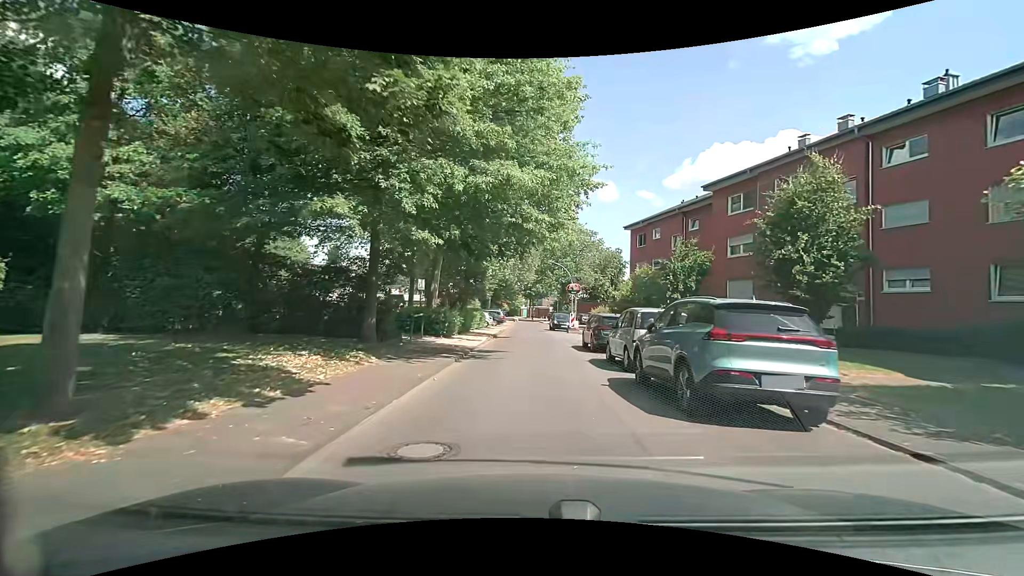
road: residential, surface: paved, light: Day
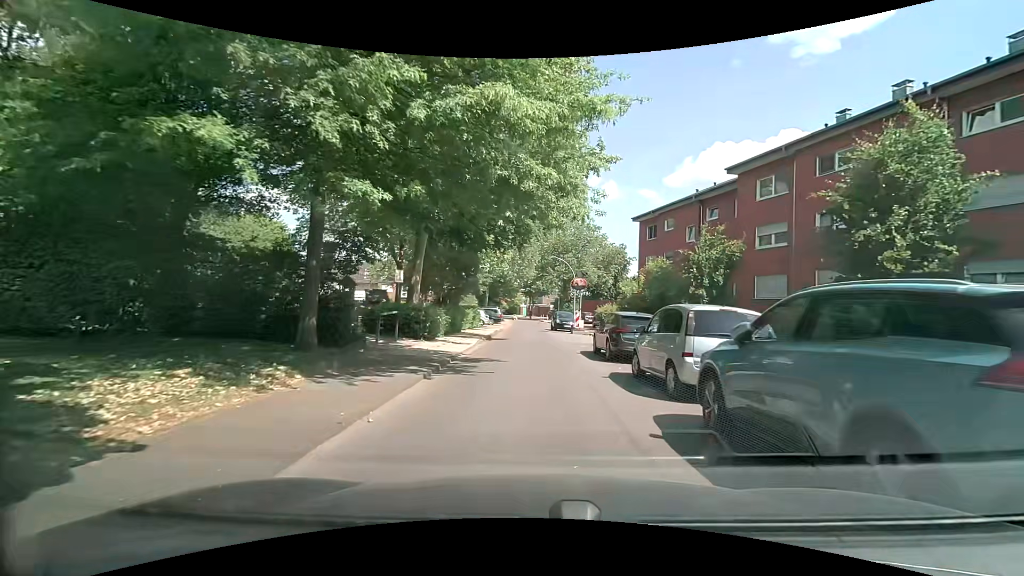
(-0.1, +4.1) m; -1°
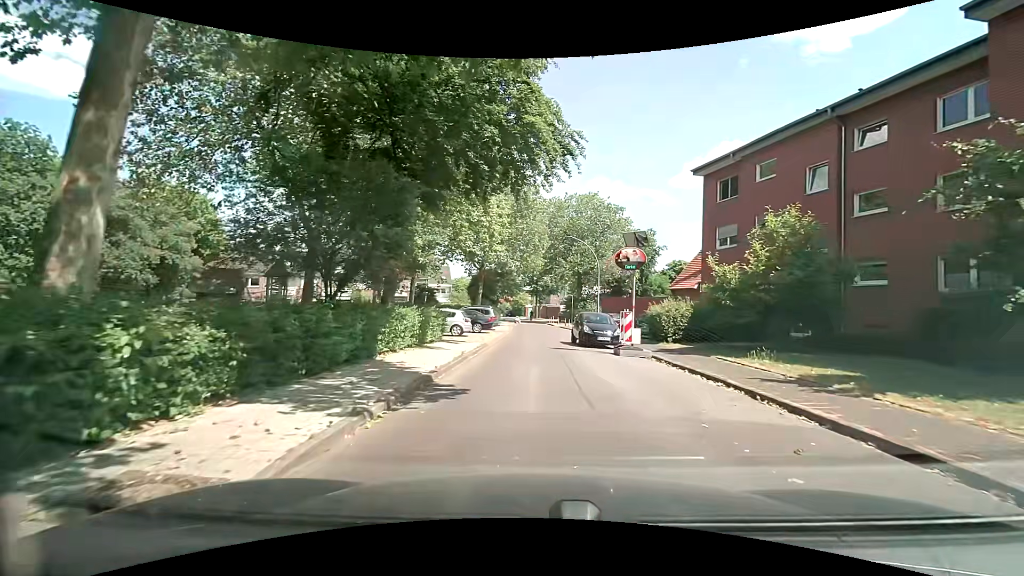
(-0.1, +16.2) m; -2°
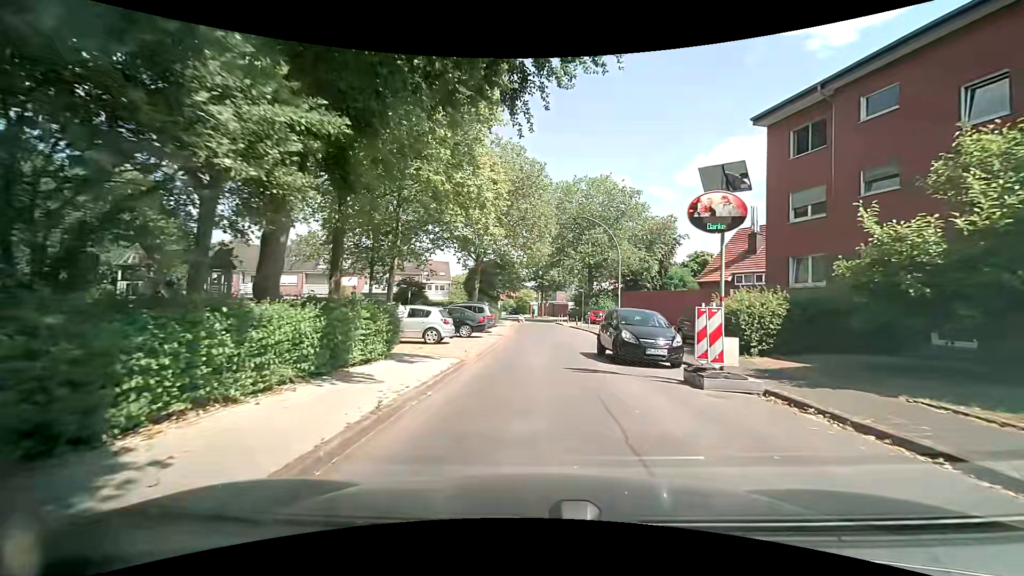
(+0.1, +7.8) m; +1°
(0, +10) (0, +20) (+1, +30) (+1, +40) (+2, +50) (+1, +60) (0, +70) (-1, +80) (-2, +90) (-4, +100) m
